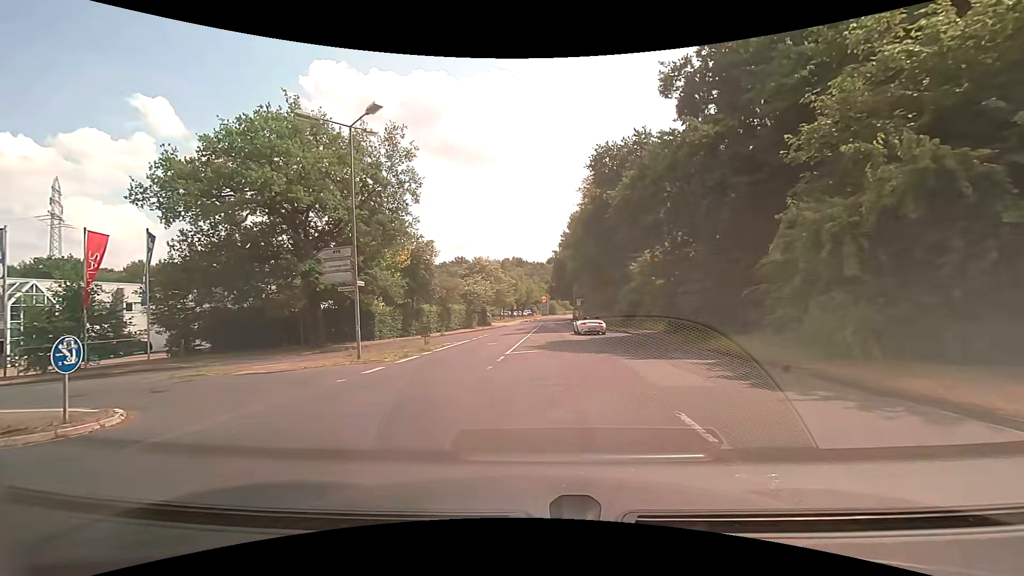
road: tertiary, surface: asphalt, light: Day
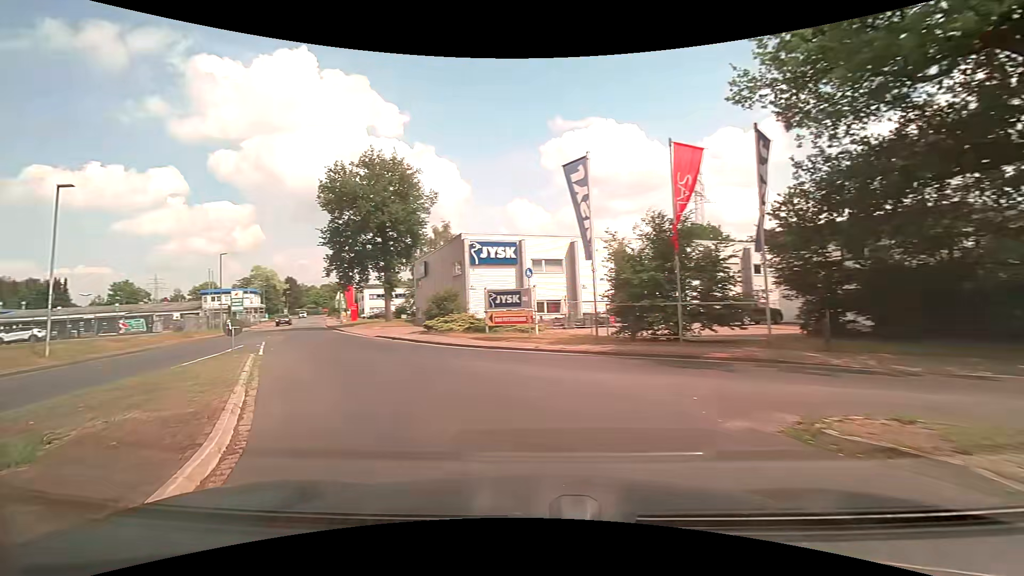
(-7.2, +13.5) m; -64°
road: residential
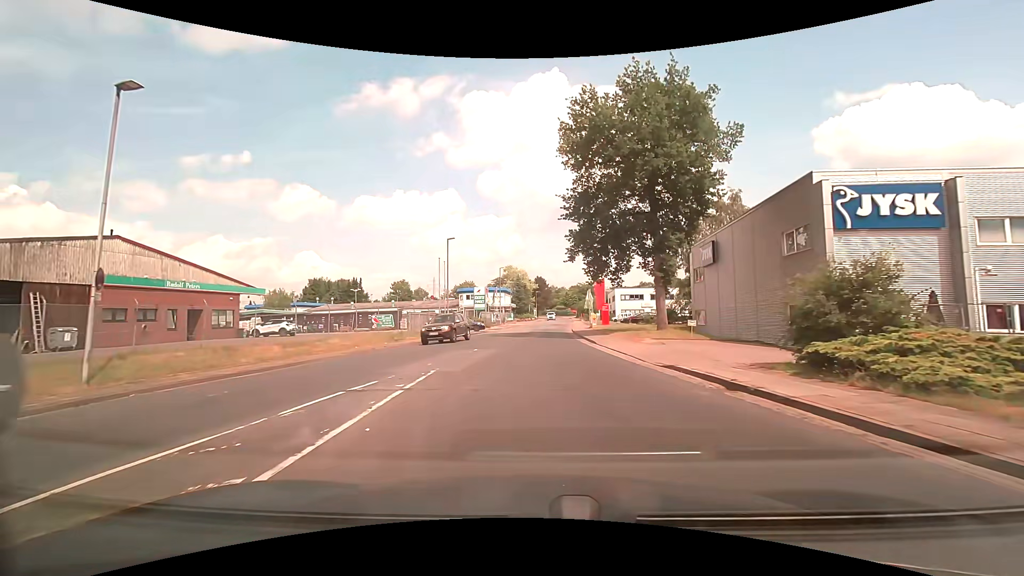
(-5.4, +15.7) m; -30°
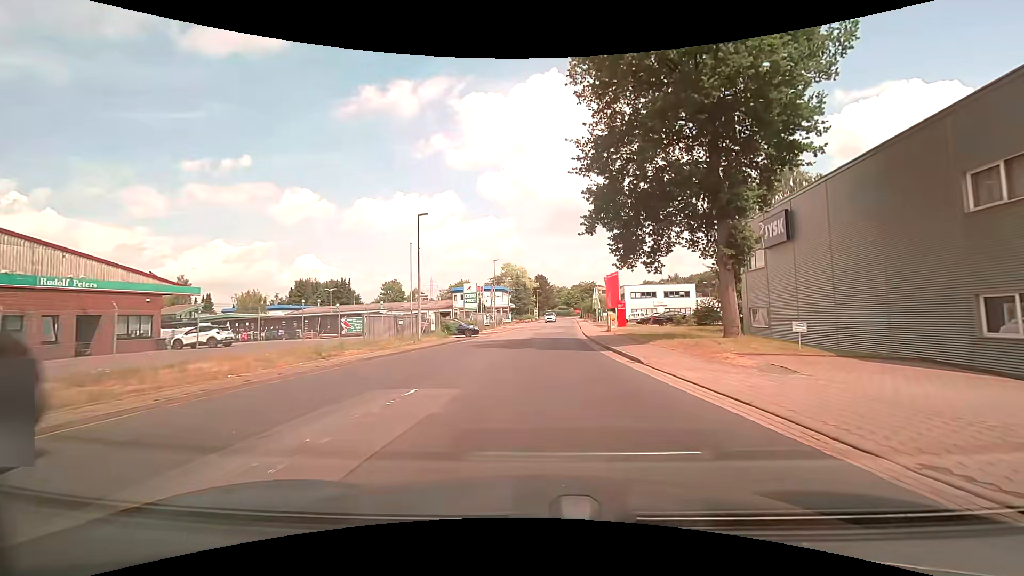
(+0.1, +10.4) m; 0°
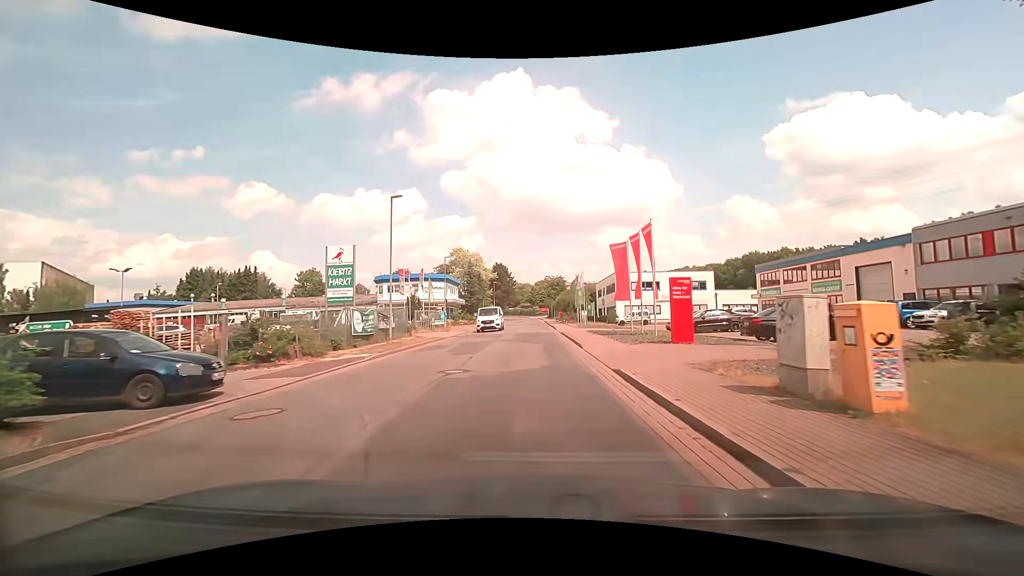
(+1.3, +29.3) m; +5°
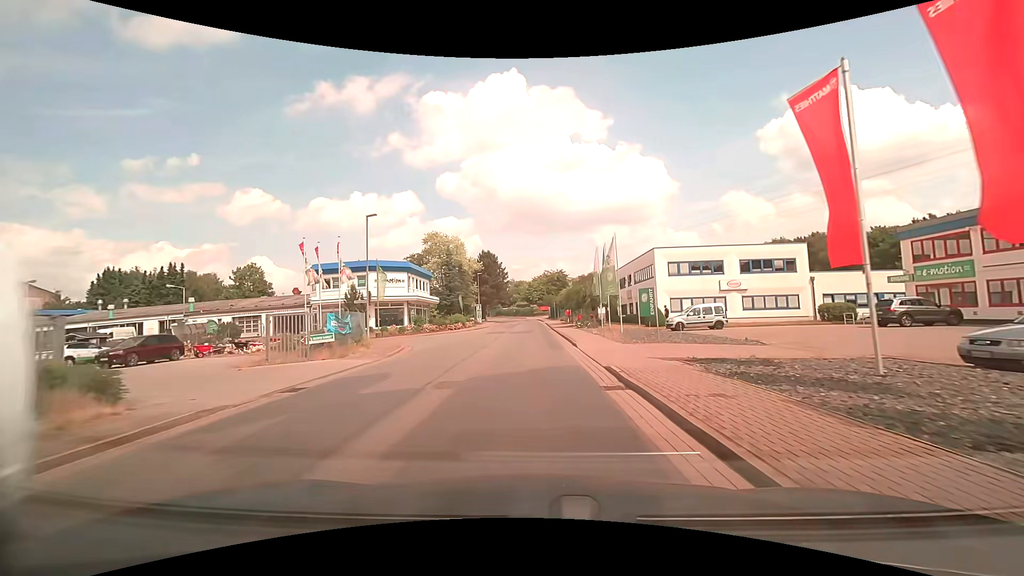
(+0.1, +23.6) m; 0°
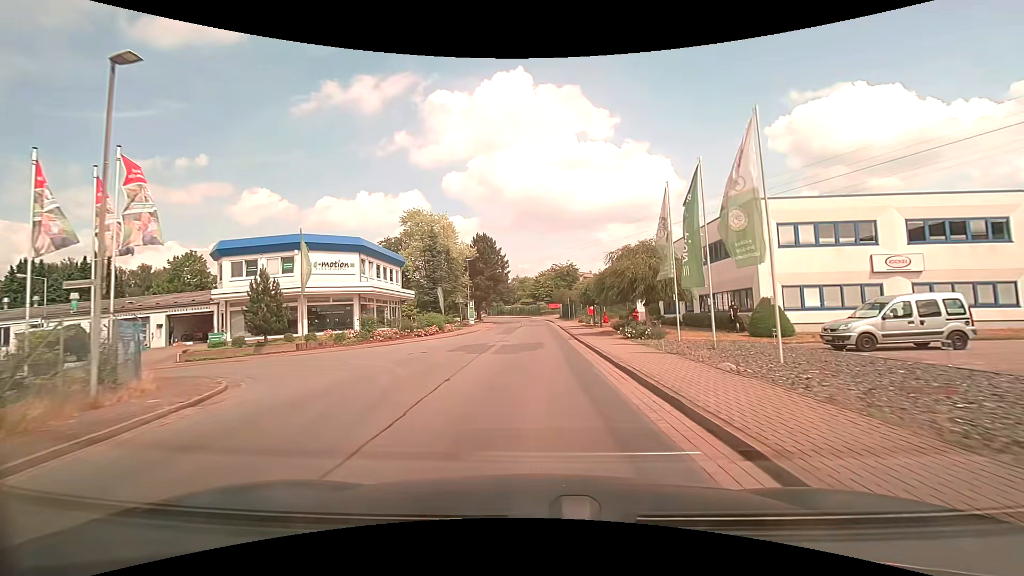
(-0.3, +18.4) m; -1°
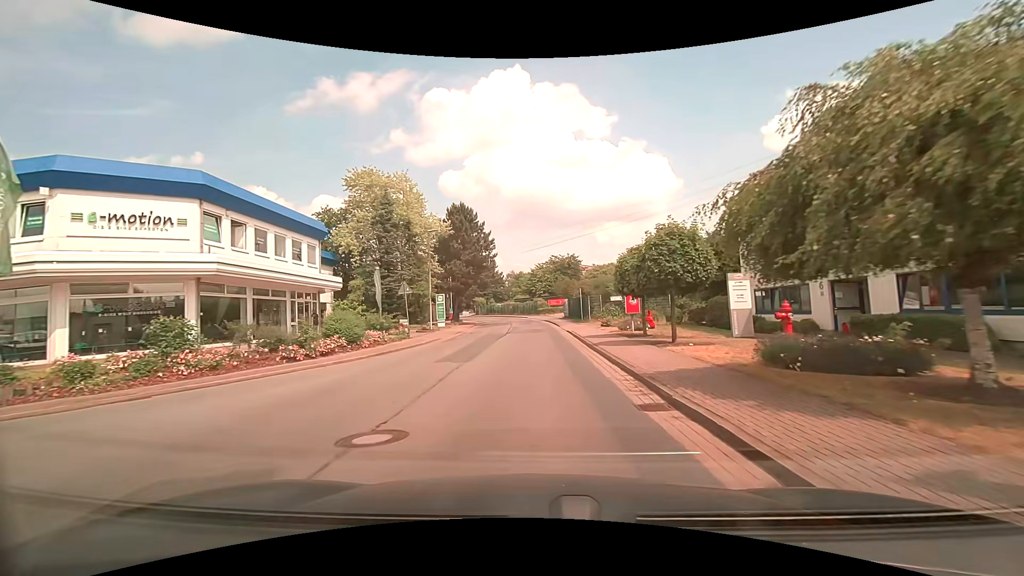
(+0.1, +19.2) m; 0°
(0, +10) (0, +20) (0, +30) (0, +40) (0, +50) (-1, +60) (-2, +70) (-4, +80) (-7, +89) (-10, +99) m
